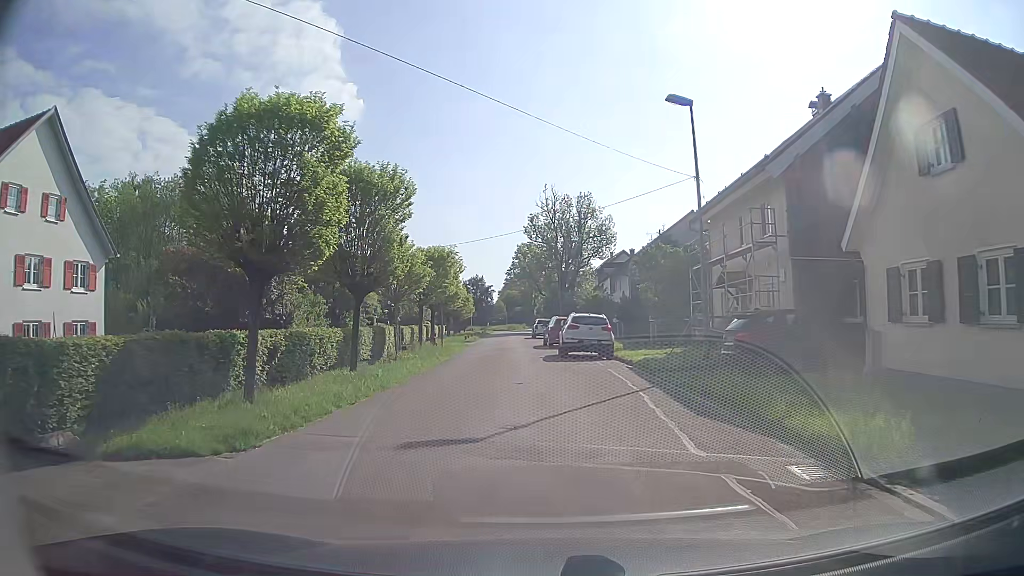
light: Day
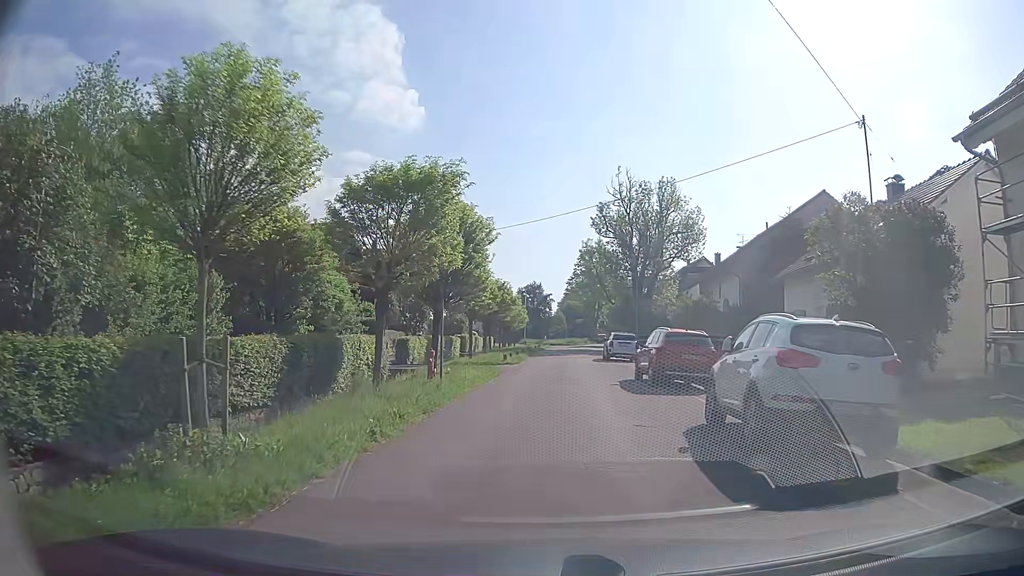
(-0.9, +16.7) m; -5°
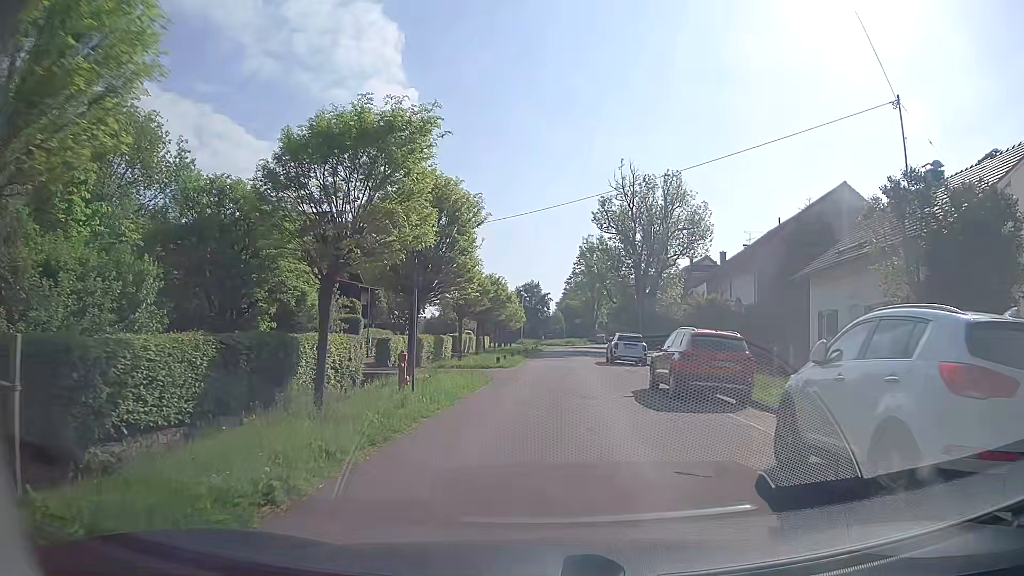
(0.0, +3.4) m; -1°
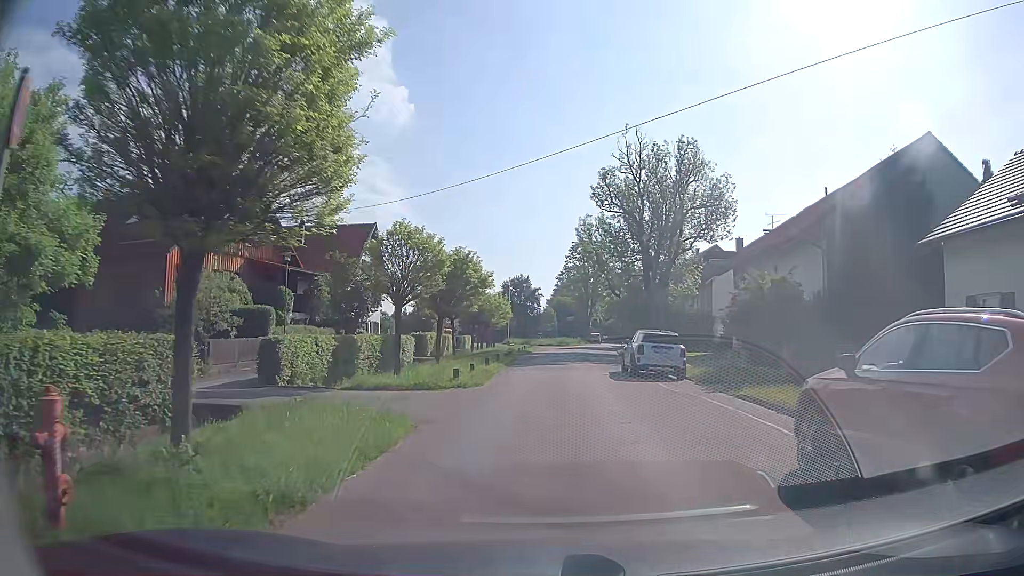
(+0.2, +11.1) m; +2°
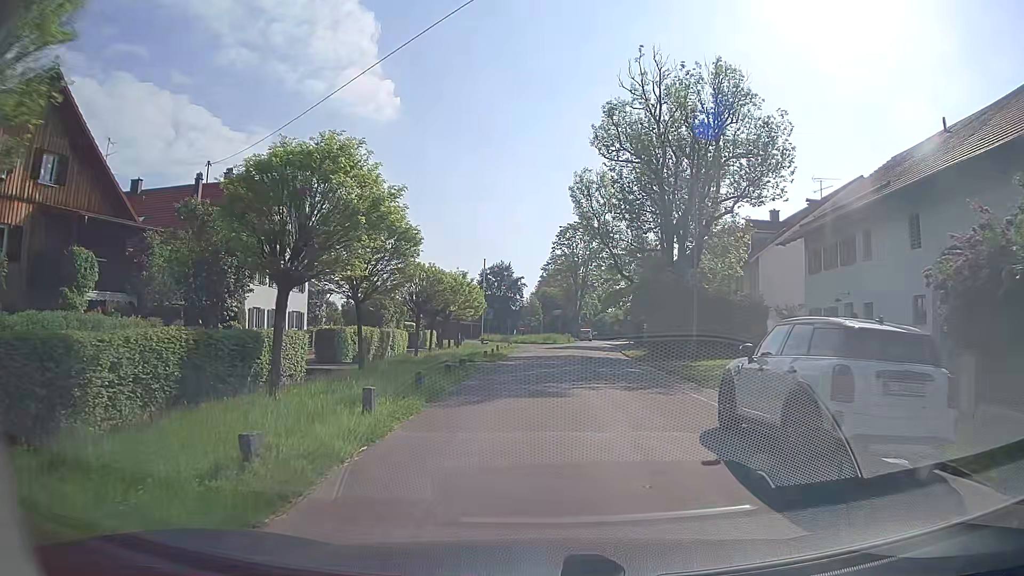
(-0.1, +15.7) m; 0°
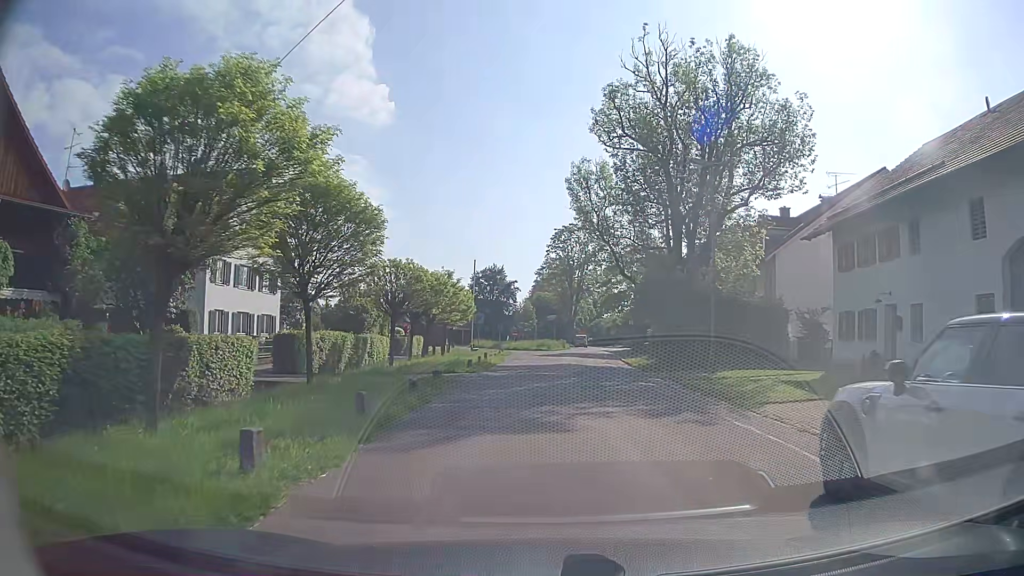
(0.0, +4.0) m; 0°
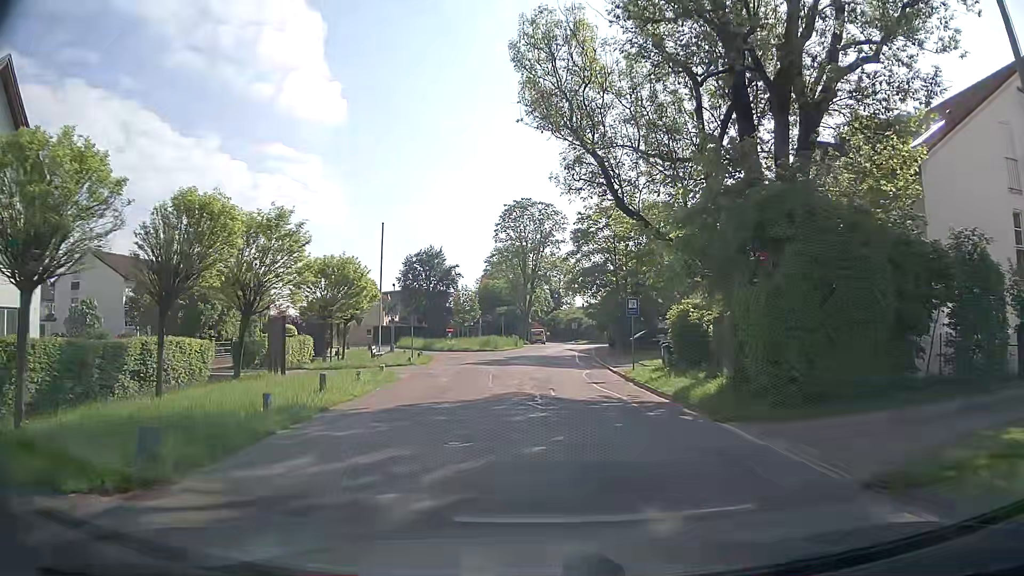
(+0.9, +19.0) m; +4°
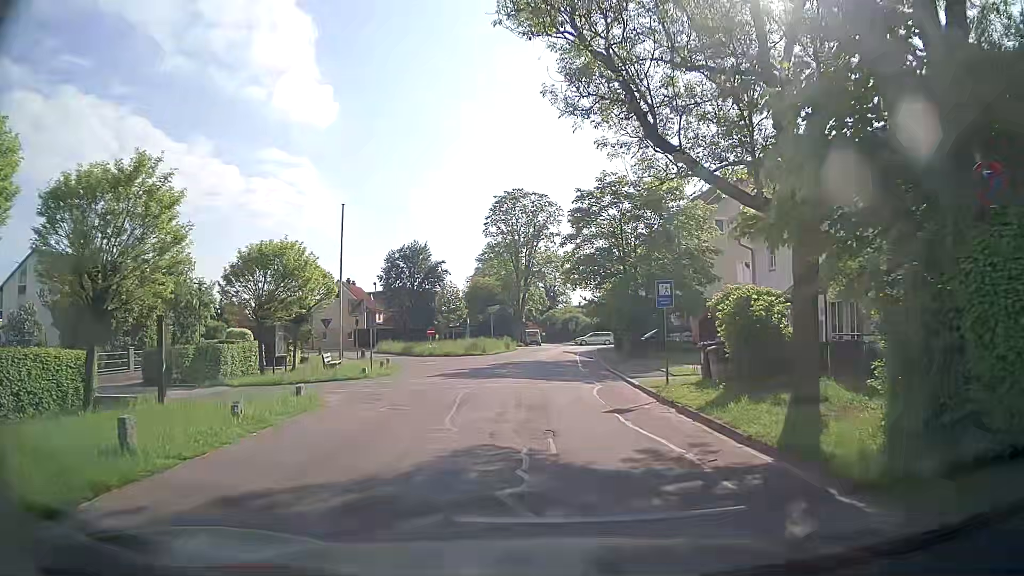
(+0.1, +7.1) m; +1°
